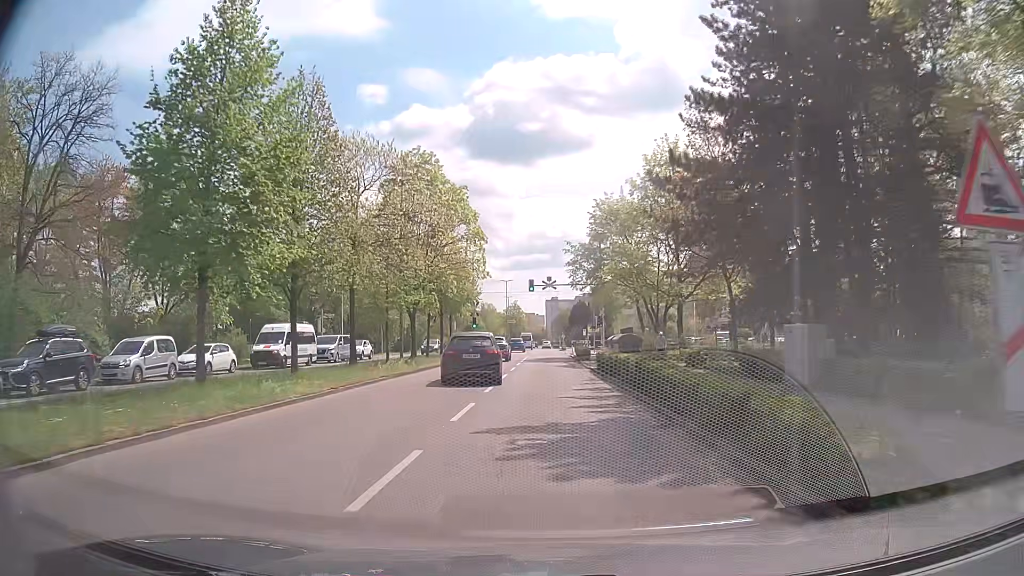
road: tertiary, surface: asphalt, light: Day
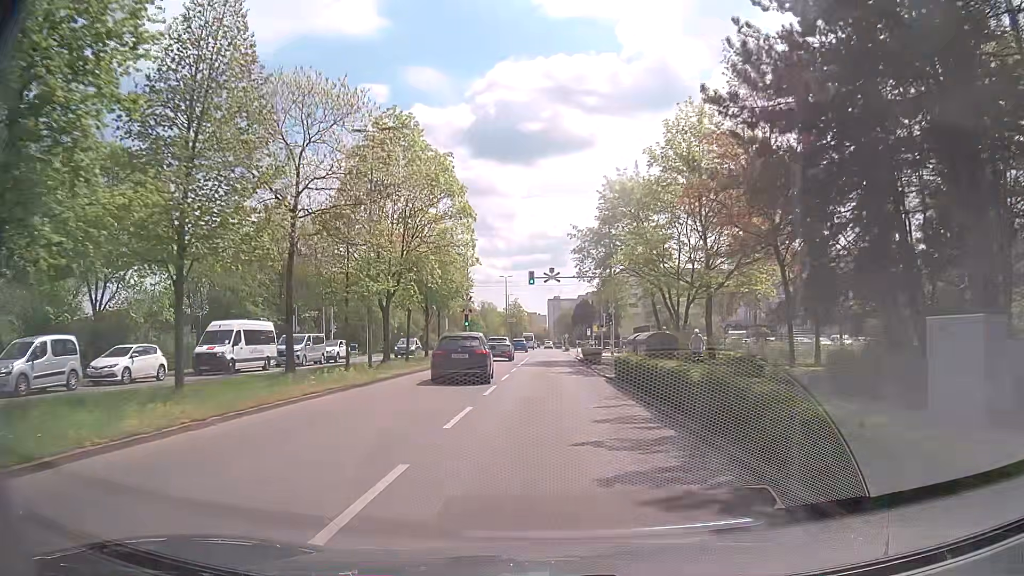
(0.0, +7.1) m; +1°
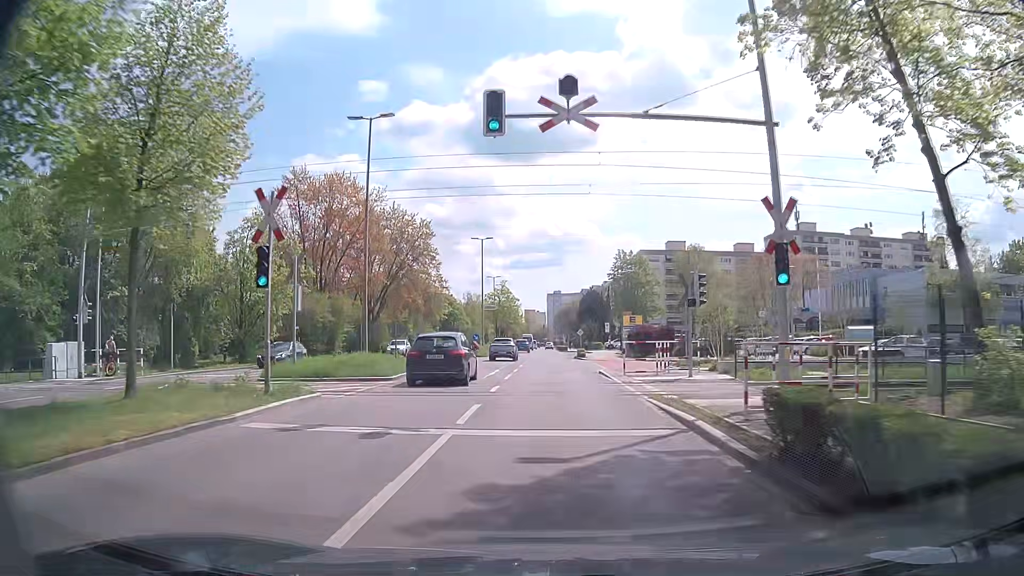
(-0.6, +37.3) m; 0°
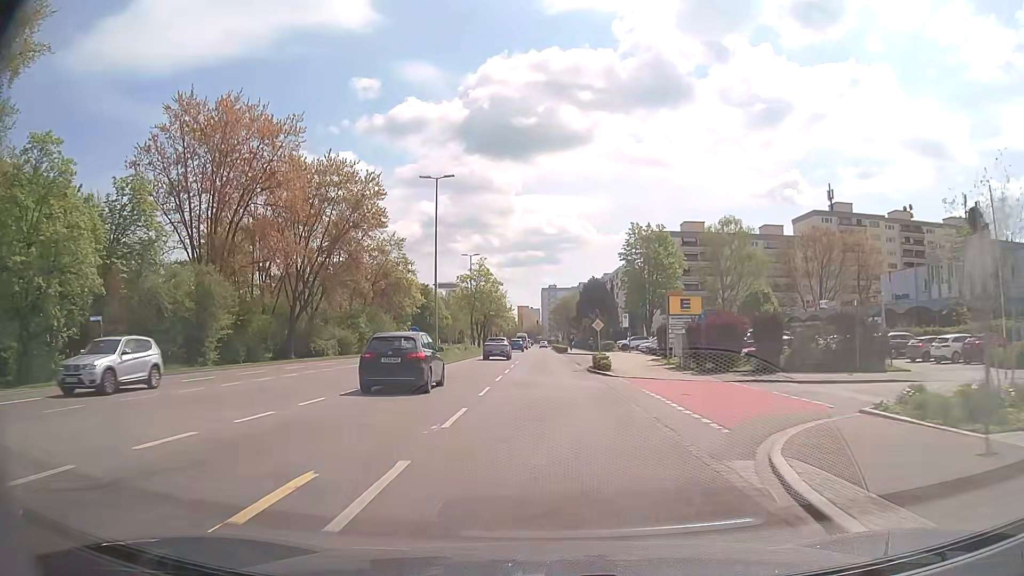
(-0.2, +24.2) m; 0°
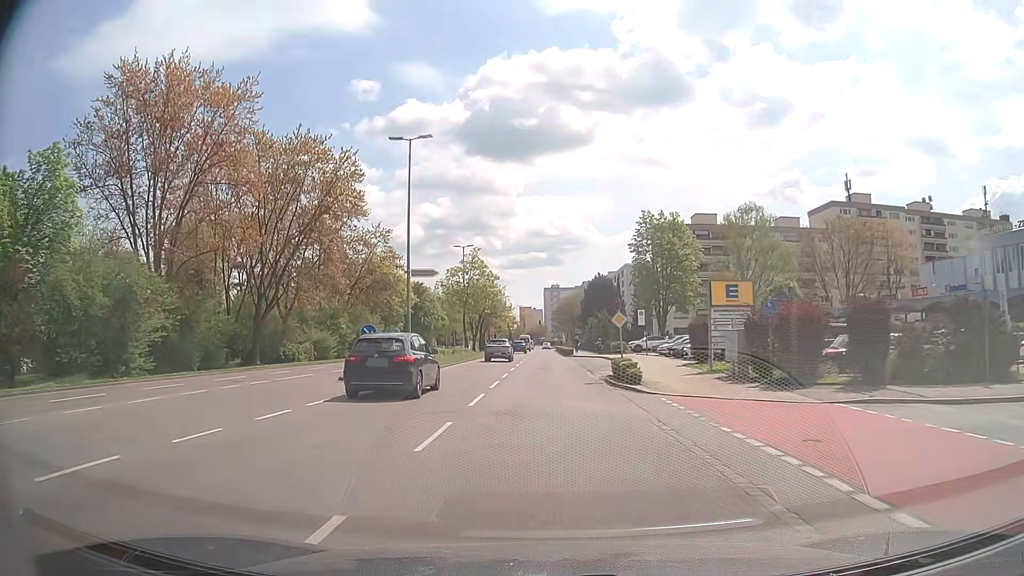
(0.0, +8.4) m; 0°
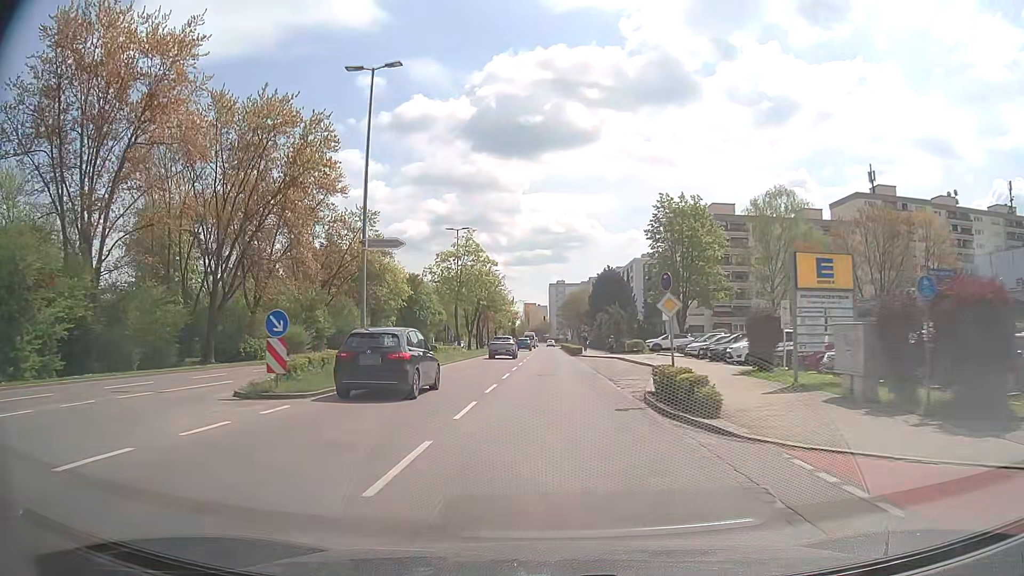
(-0.1, +8.6) m; 0°
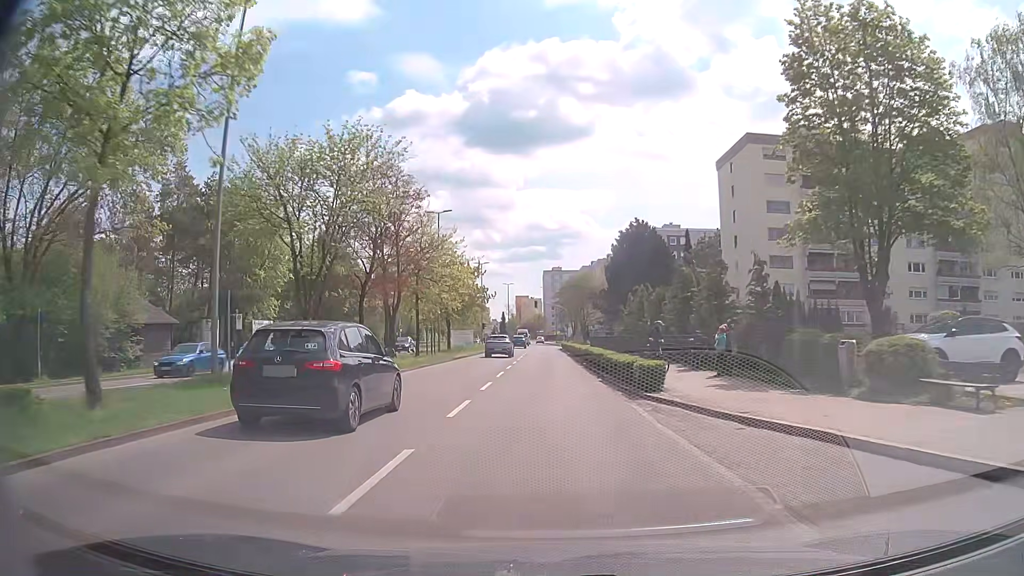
(+0.1, +42.7) m; 0°
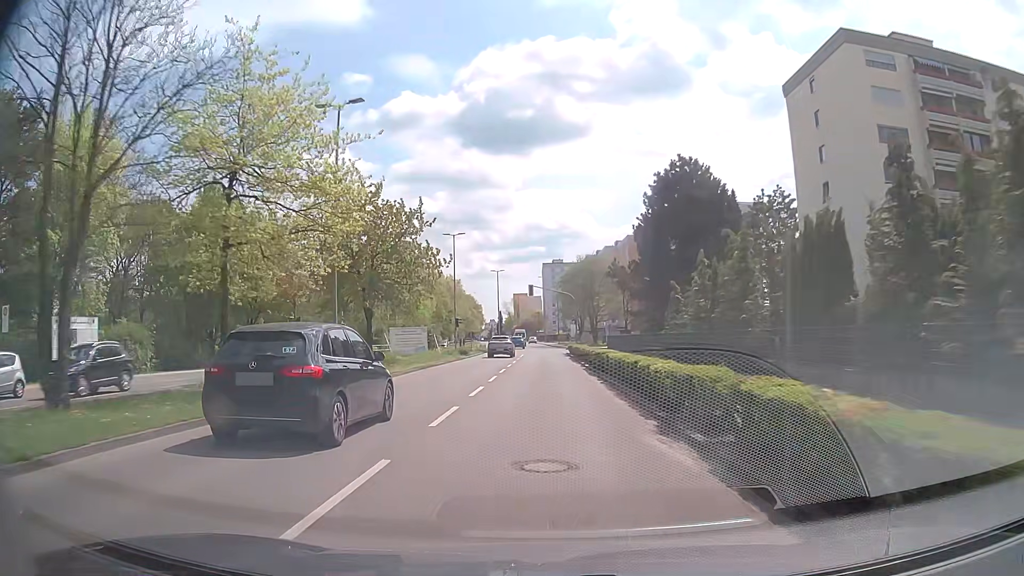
(+0.1, +25.1) m; 0°
(0, +10) (0, +20) (0, +30) (0, +40) (0, +50) (0, +60) (0, +70) (0, +80) (-1, +90) (-1, +100) m
